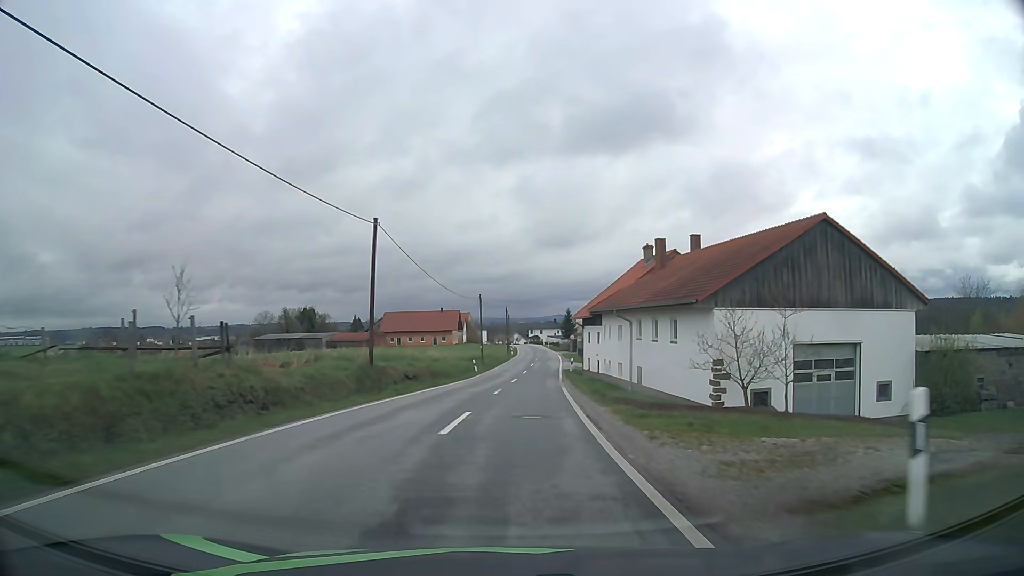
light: Day
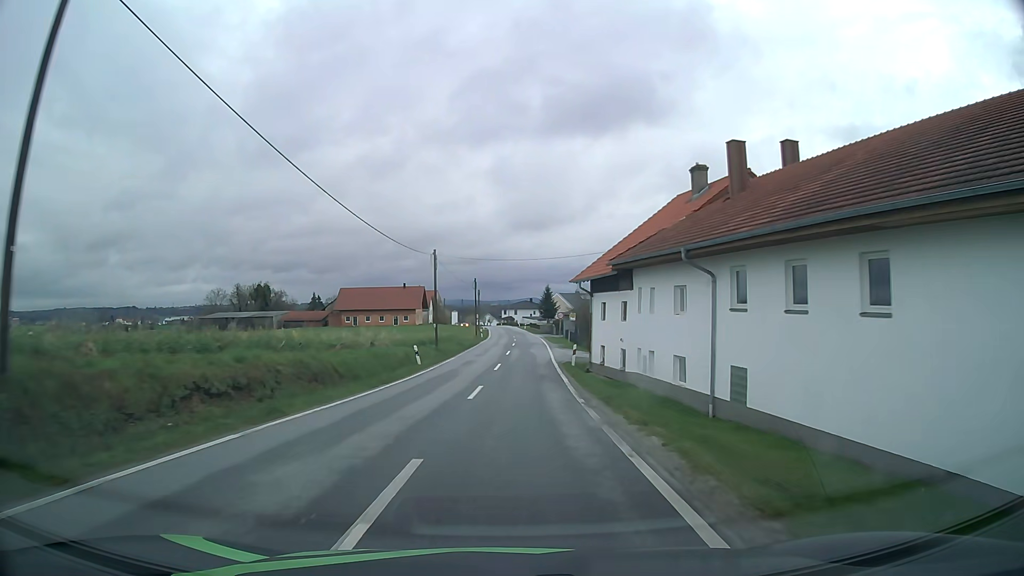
(+0.4, +19.1) m; +2°
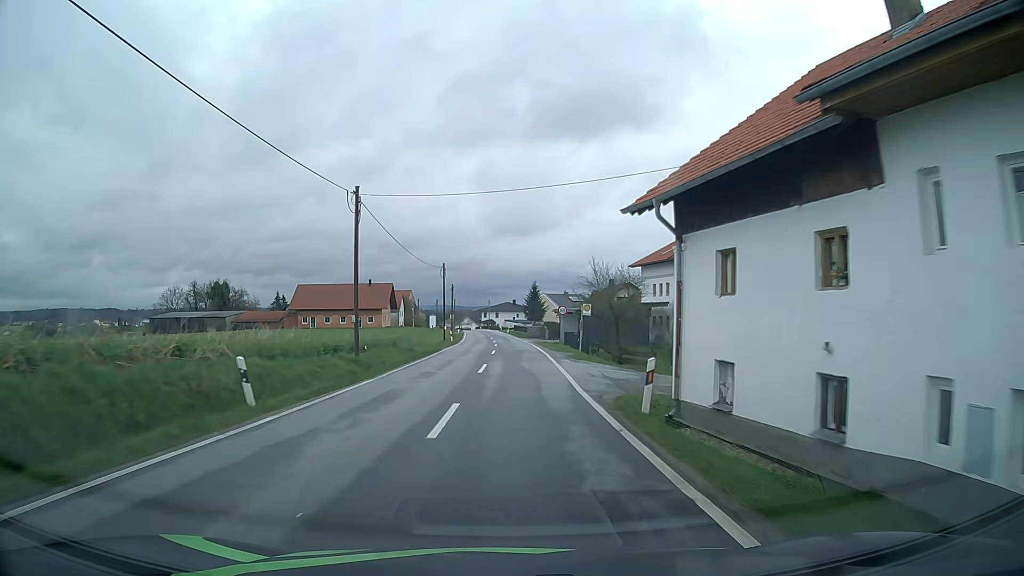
(+0.3, +18.9) m; +2°
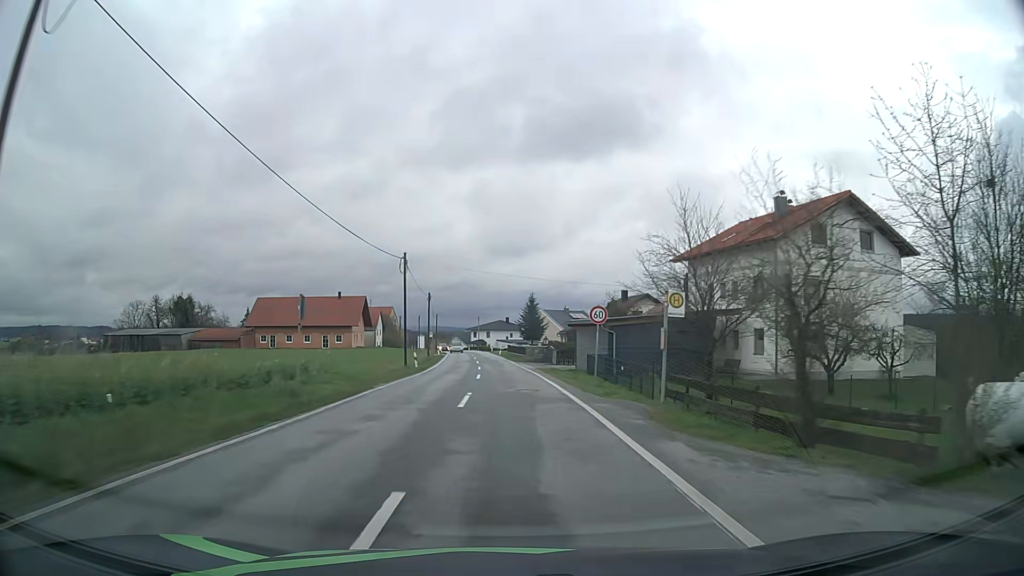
(+0.2, +18.8) m; +1°
